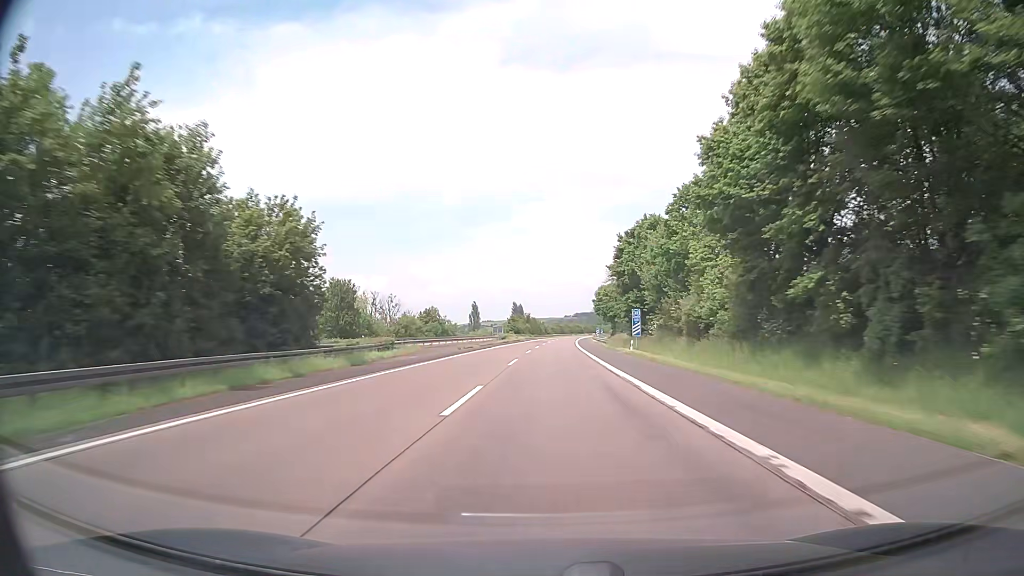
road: motorway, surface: asphalt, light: Day
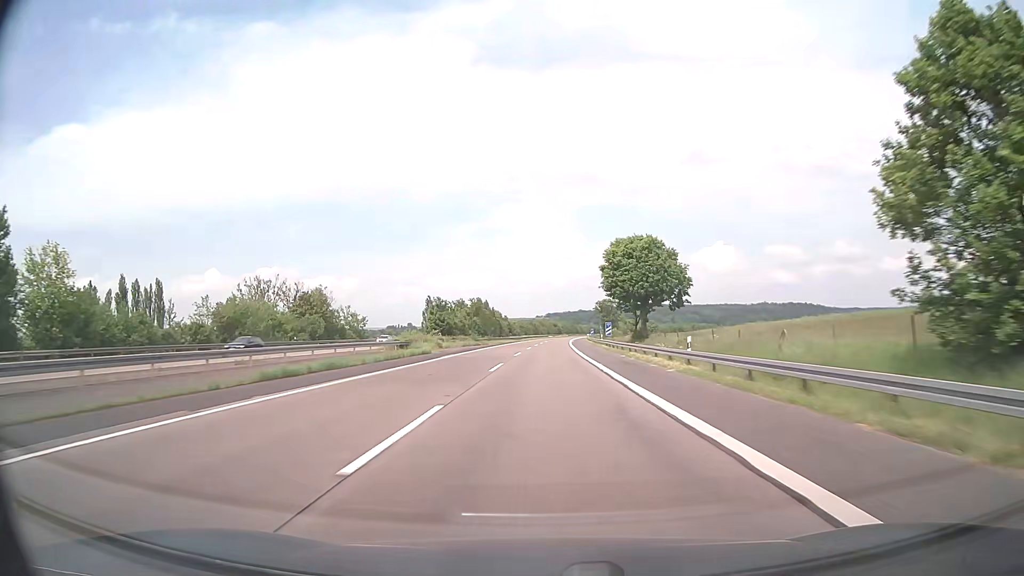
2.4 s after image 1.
(+1.6, +76.0) m; +3°
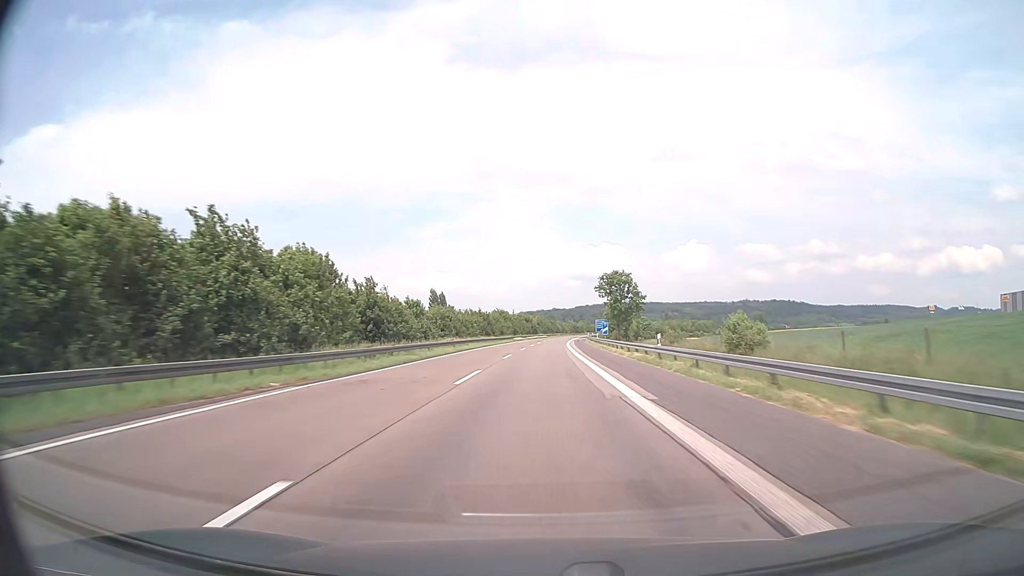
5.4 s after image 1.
(+1.7, +95.0) m; +2°
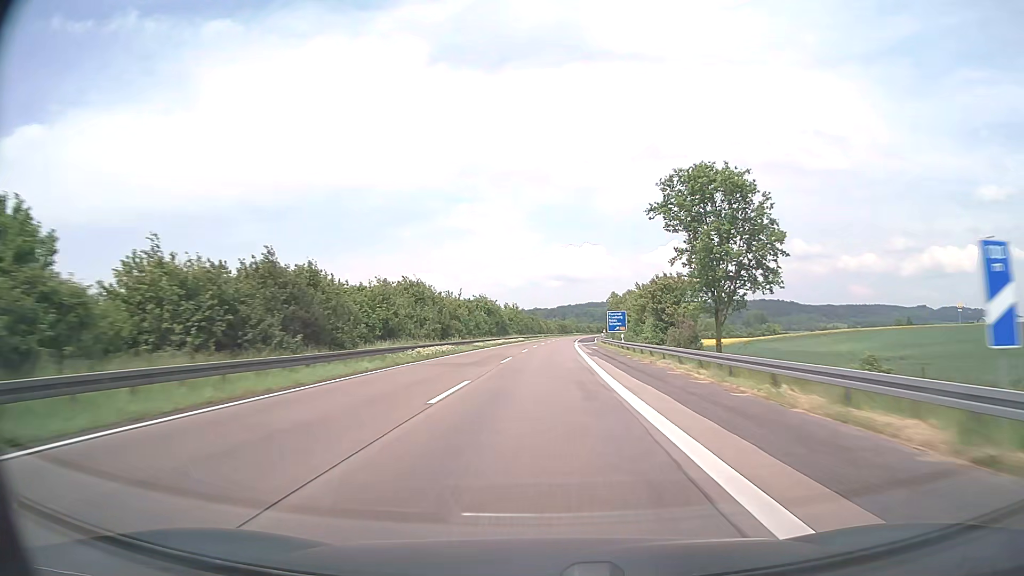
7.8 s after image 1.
(+1.1, +76.0) m; +1°
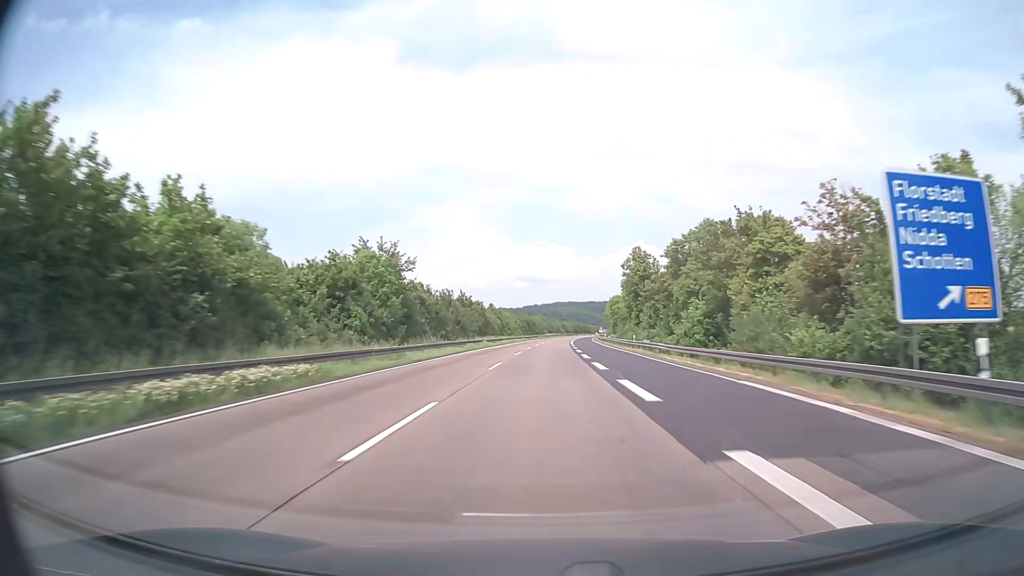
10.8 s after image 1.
(+2.5, +95.0) m; +3°
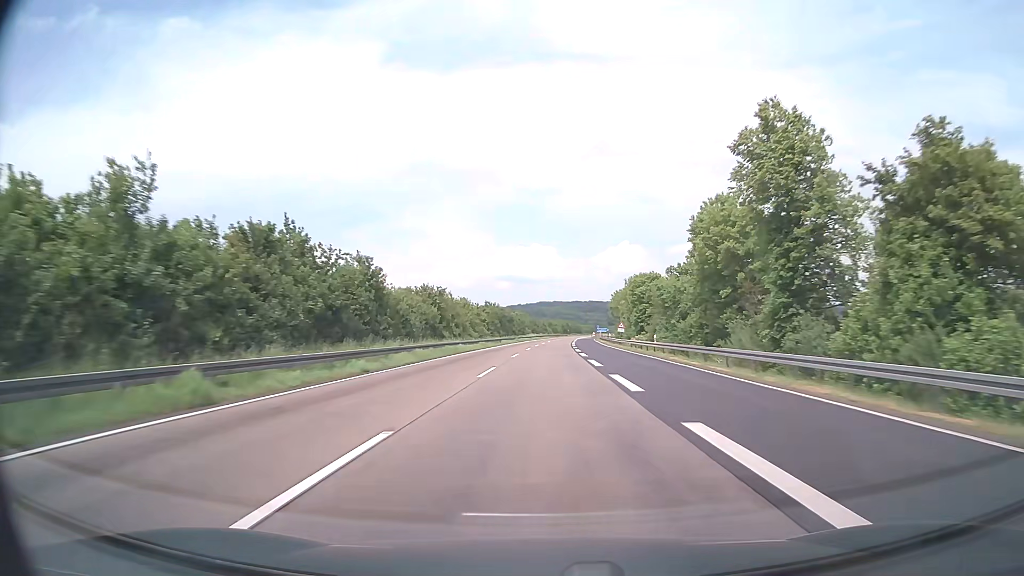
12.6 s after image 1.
(+0.5, +57.1) m; +1°
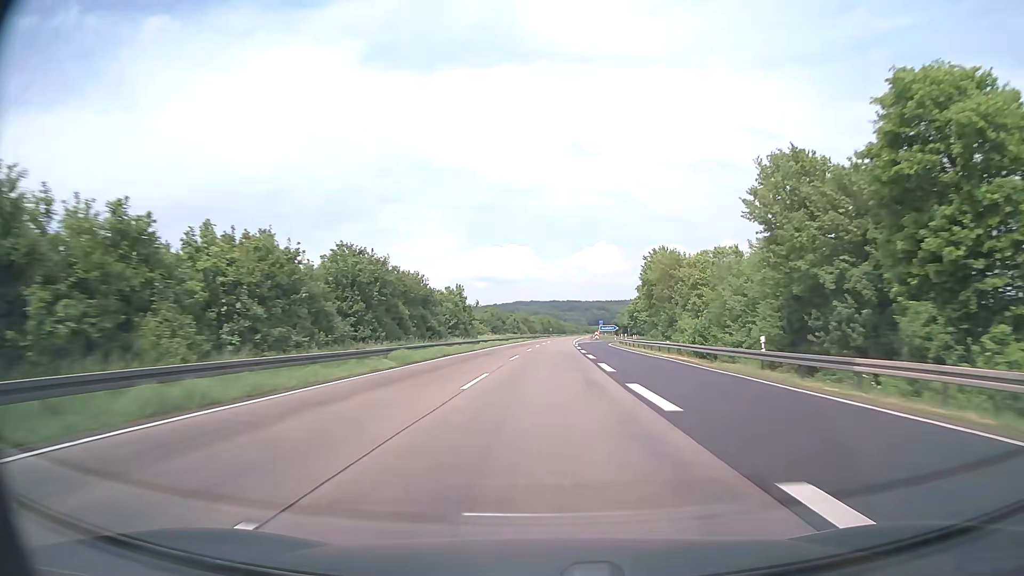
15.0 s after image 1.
(+1.4, +76.2) m; +2°
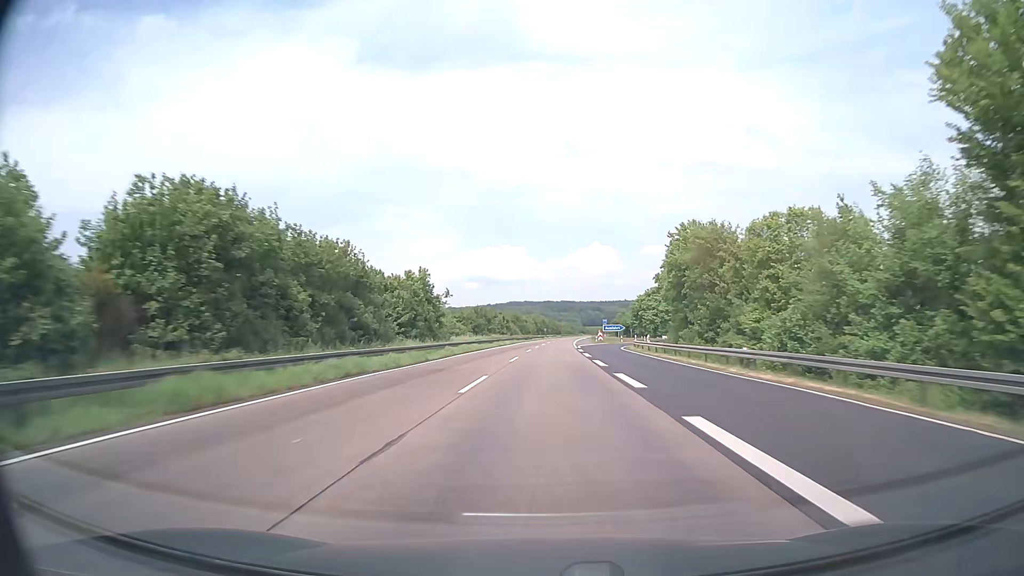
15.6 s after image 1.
(+0.1, +19.1) m; 0°
(0, +10) (0, +20) (0, +30) (0, +40) (+1, +50) (+1, +60) (+1, +70) (+2, +80) (+2, +90) (+3, +100) m
